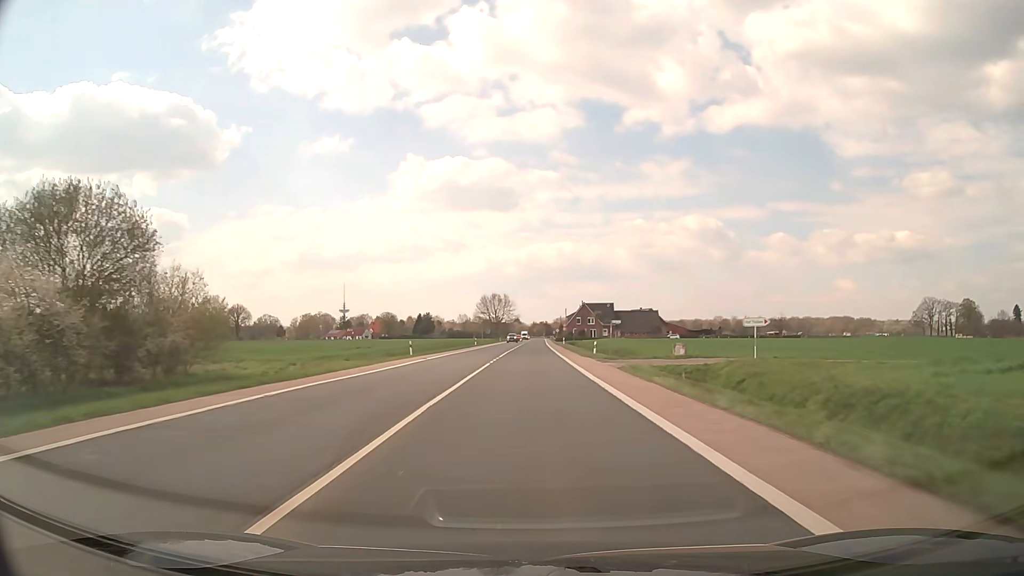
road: secondary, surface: asphalt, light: Day
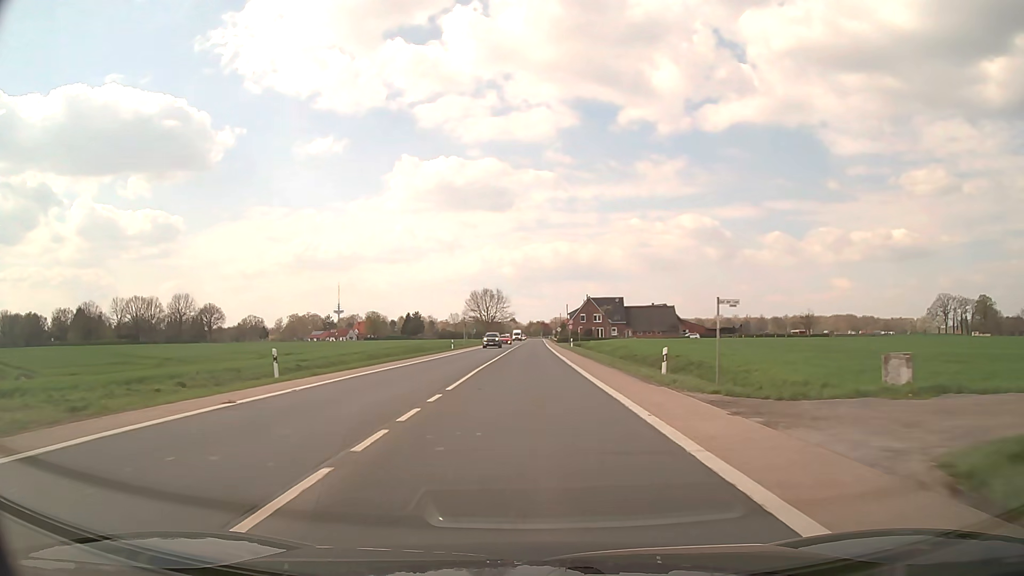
(+0.1, +25.1) m; 0°
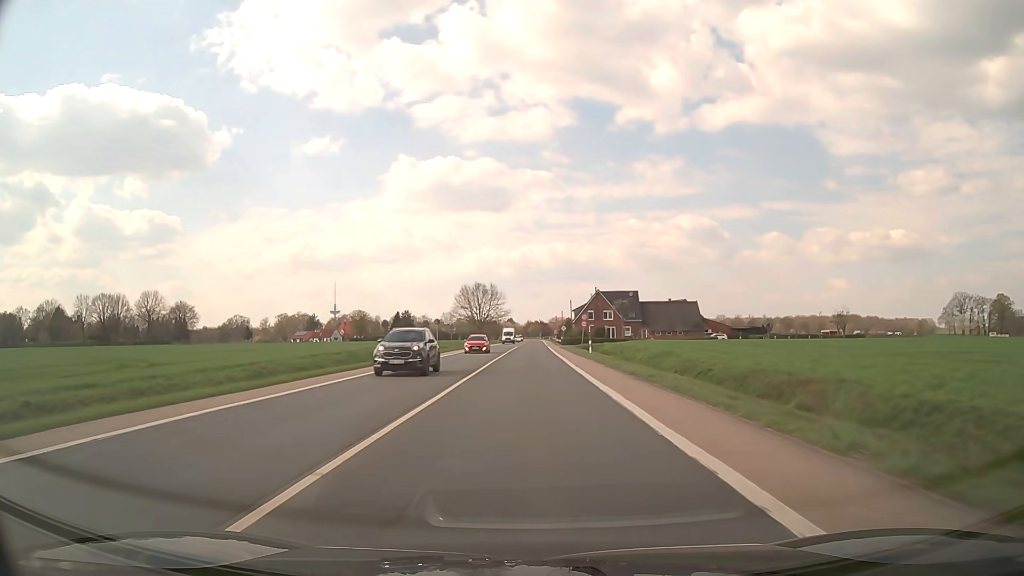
(0.0, +23.6) m; 0°
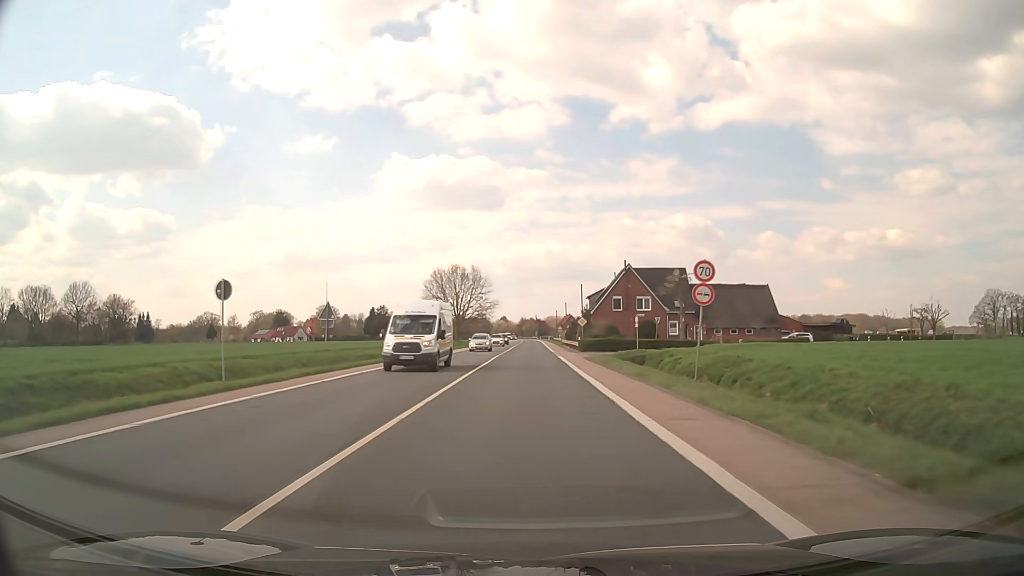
(+0.2, +43.8) m; +1°
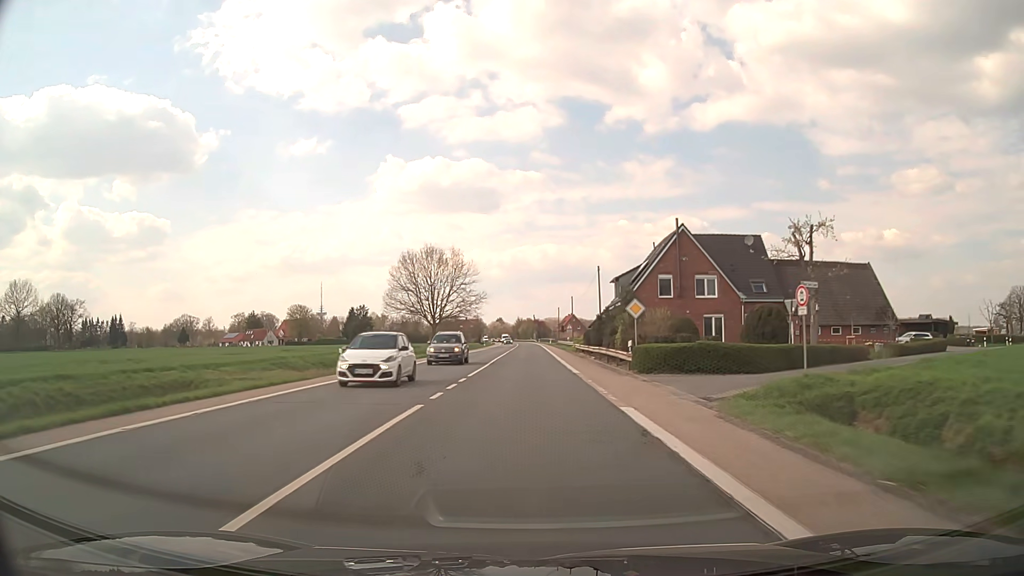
(0.0, +30.4) m; 0°
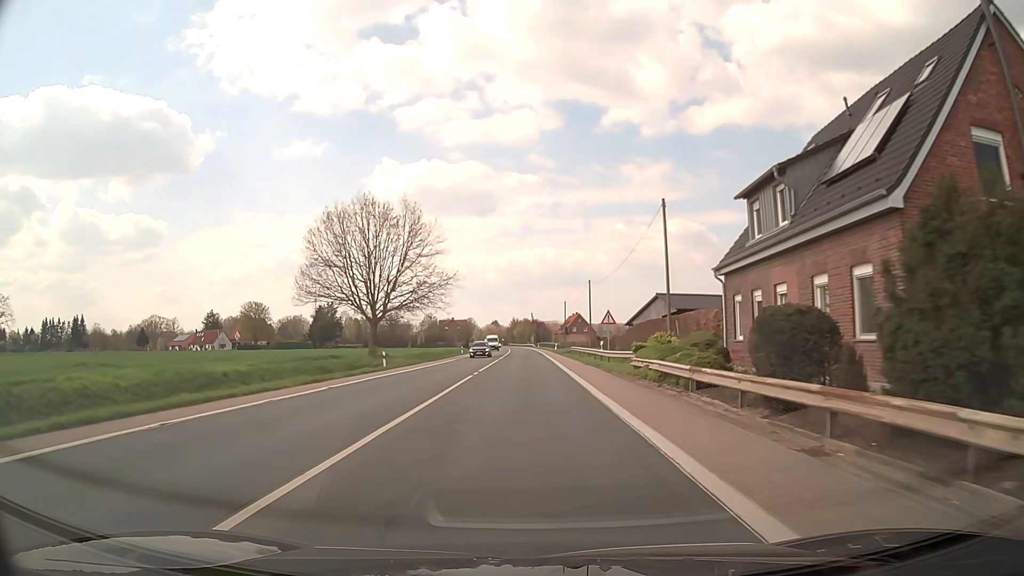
(+0.2, +39.0) m; 0°
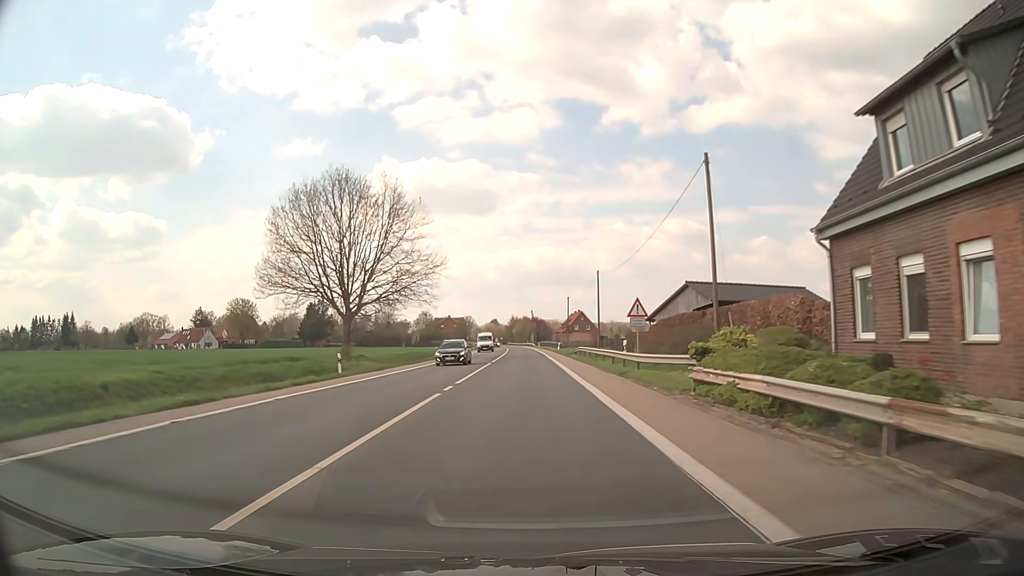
(0.0, +9.8) m; 0°
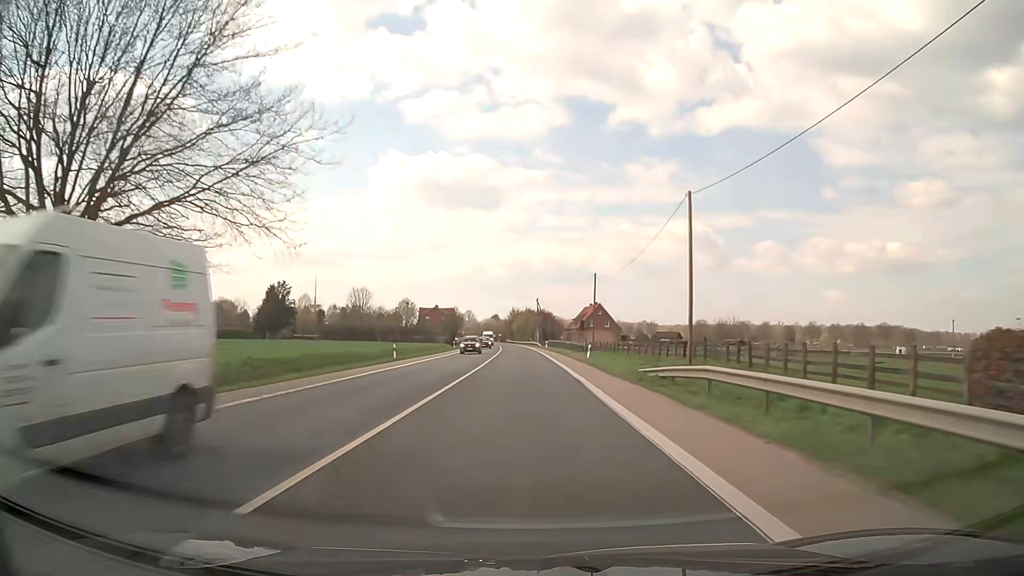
(-0.1, +38.1) m; 0°
(0, +10) (0, +20) (0, +30) (0, +40) (0, +50) (0, +60) (-1, +70) (-1, +80) (-1, +90) (-2, +100) m
